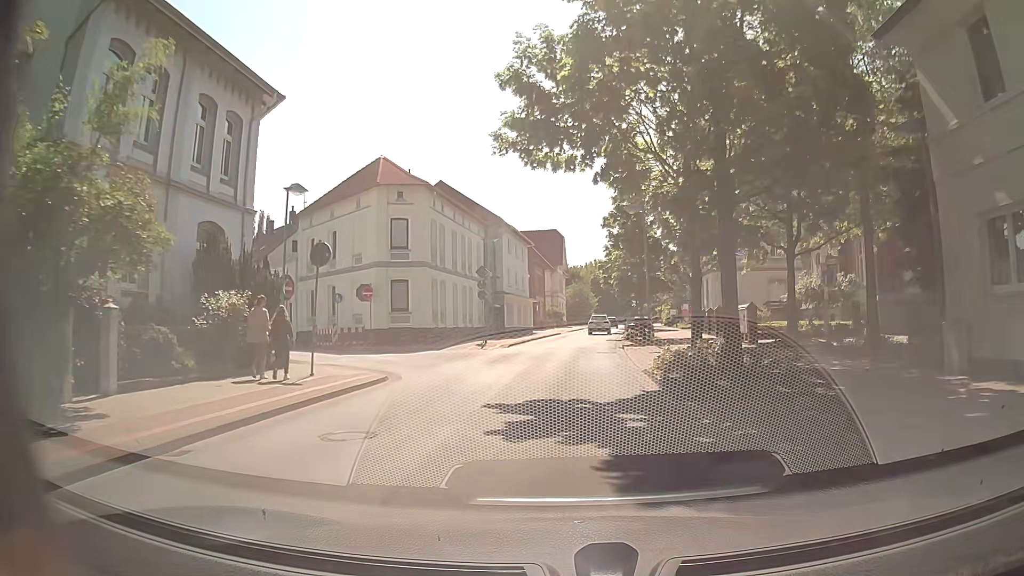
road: unclassified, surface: asphalt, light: Day
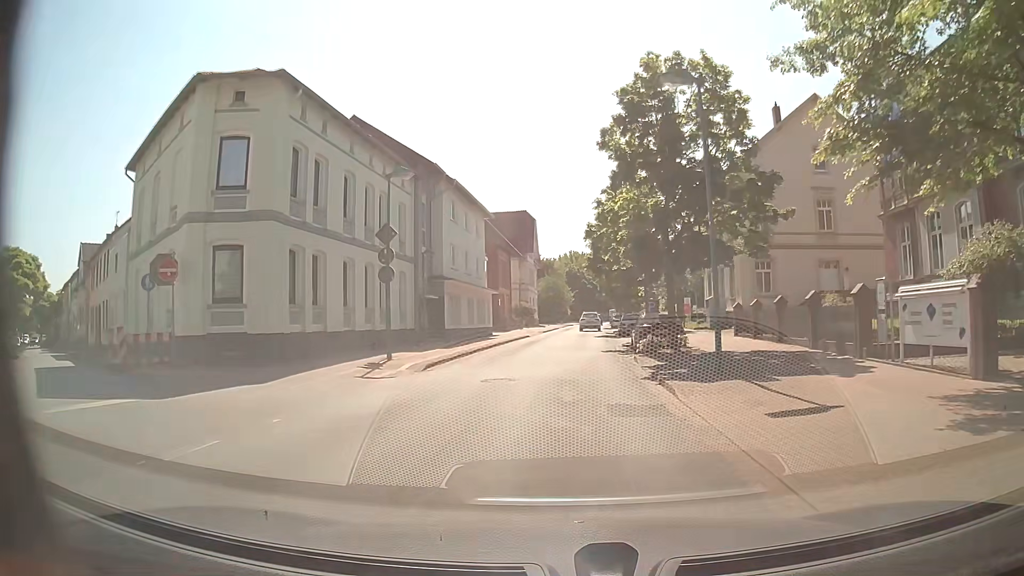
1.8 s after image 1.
(+0.5, +17.2) m; +3°
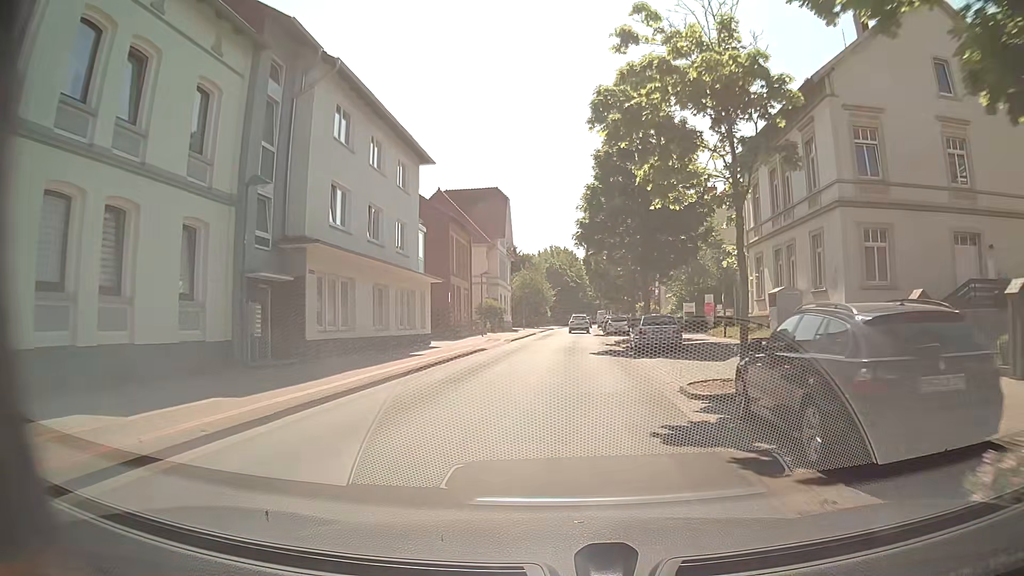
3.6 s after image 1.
(+0.2, +18.0) m; +1°
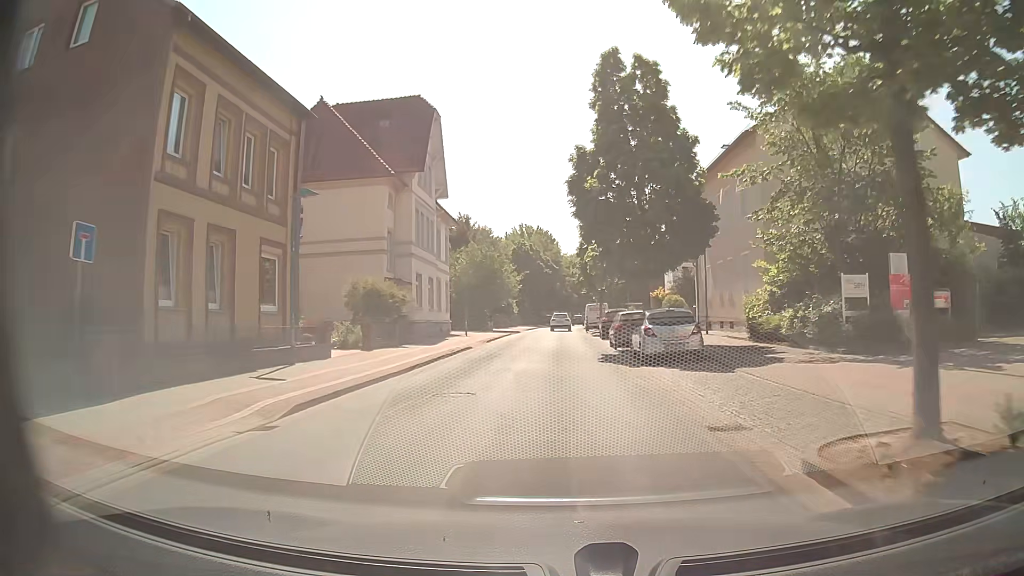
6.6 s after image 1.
(+1.0, +32.1) m; +1°
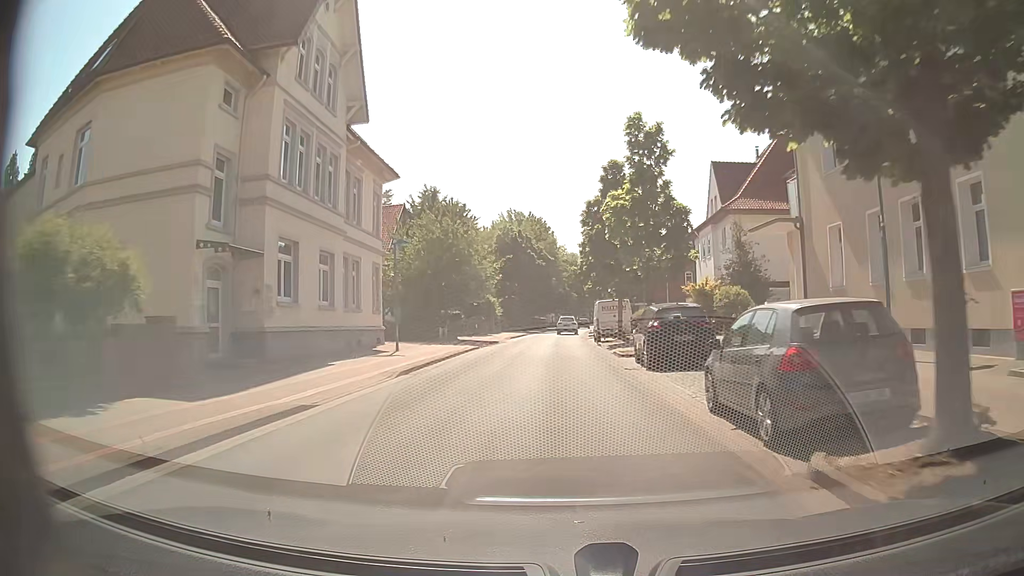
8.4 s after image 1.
(+0.4, +19.9) m; +1°
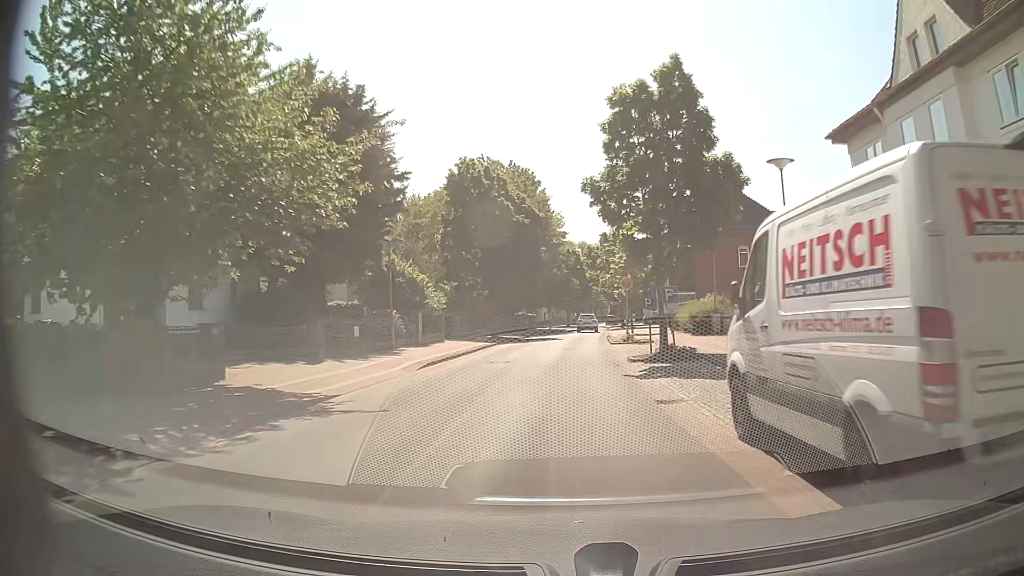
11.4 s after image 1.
(+0.3, +33.0) m; +1°
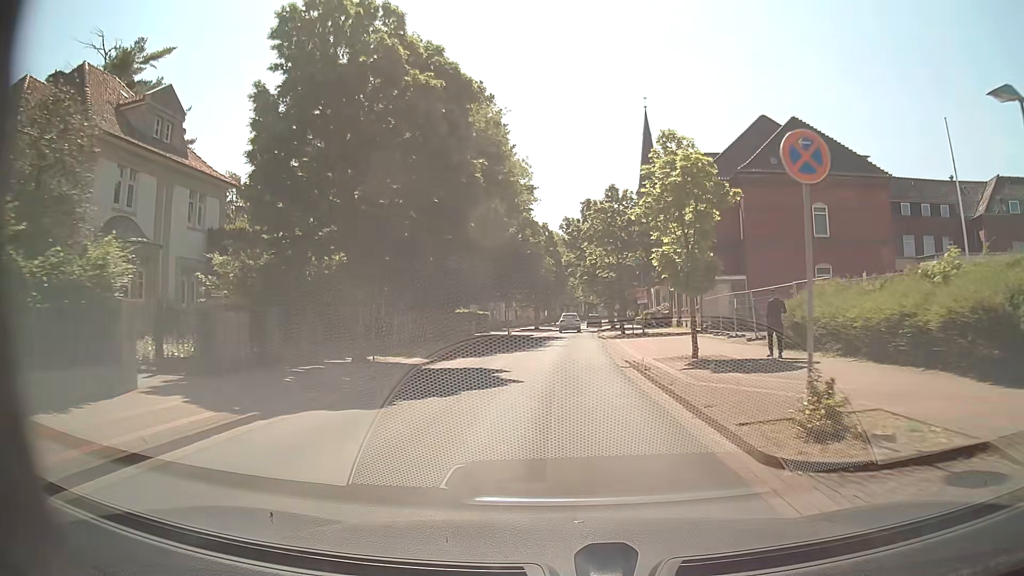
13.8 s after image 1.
(-0.1, +27.7) m; +1°
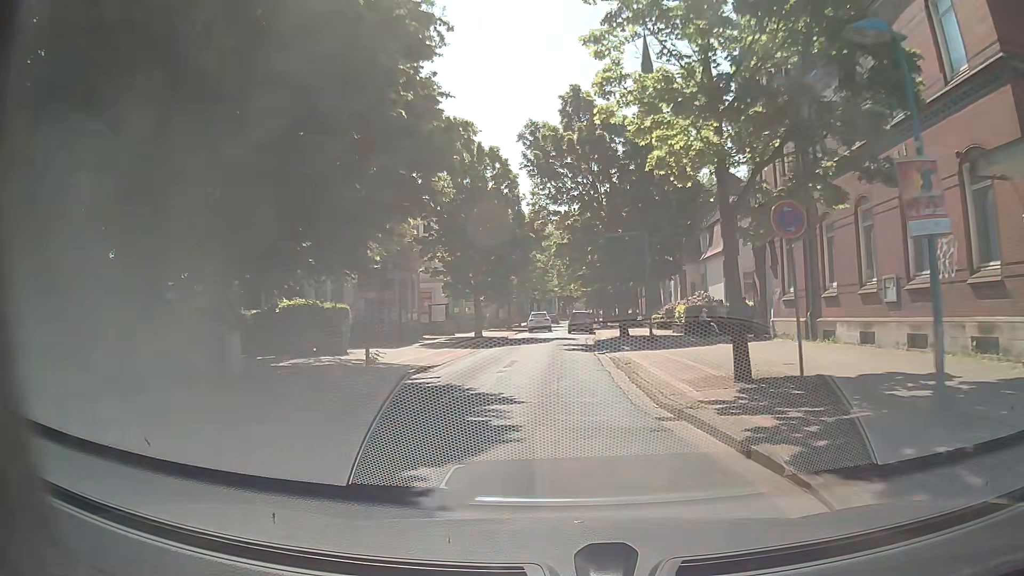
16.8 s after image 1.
(+0.9, +34.7) m; +3°
(0, +10) (0, +20) (-1, +30) (-1, +40) (-2, +50) (-2, +60) (-2, +70) (-2, +80) (-2, +90) (-2, +100) m
